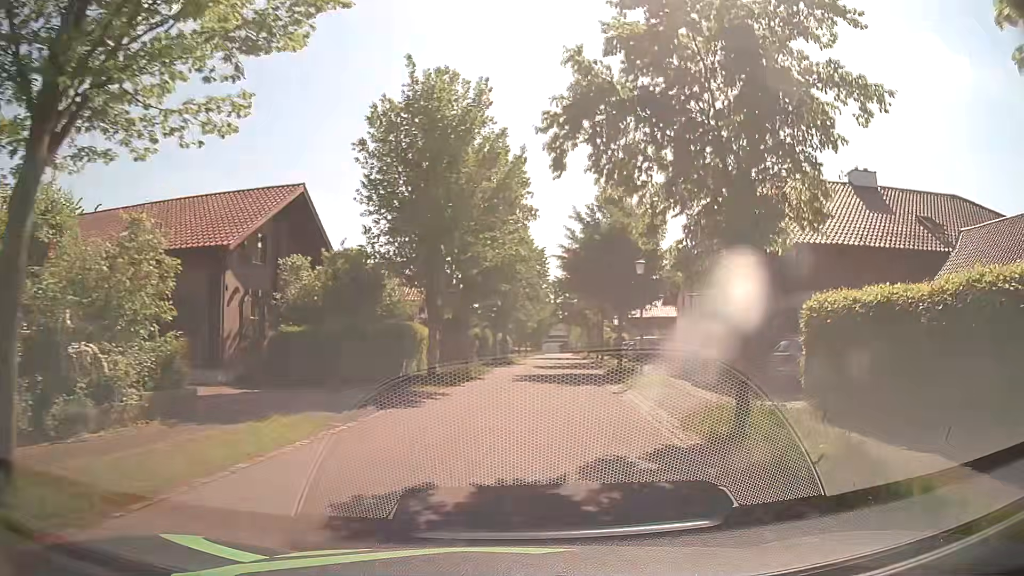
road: residential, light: Day
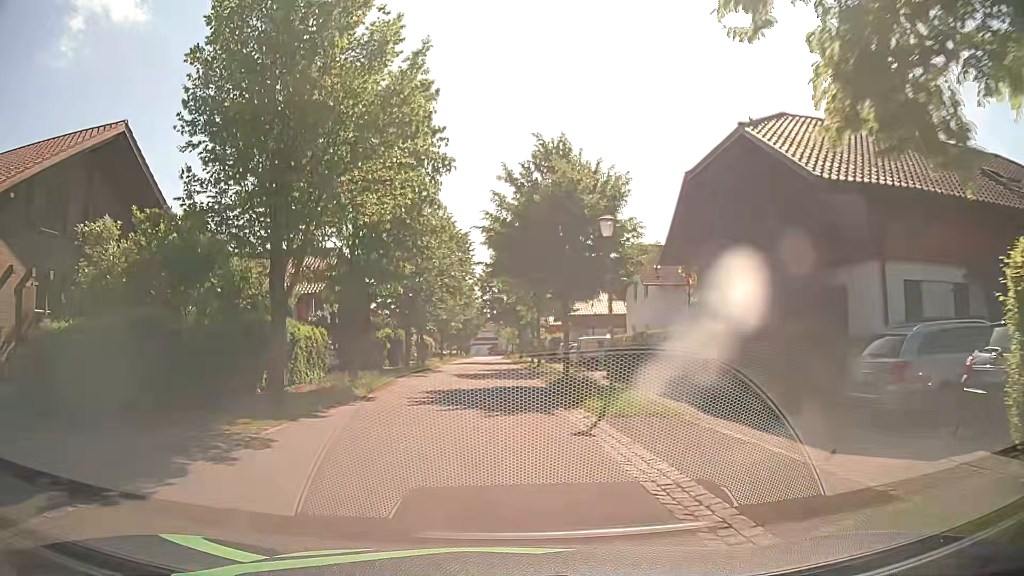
(+0.7, +8.5) m; +6°
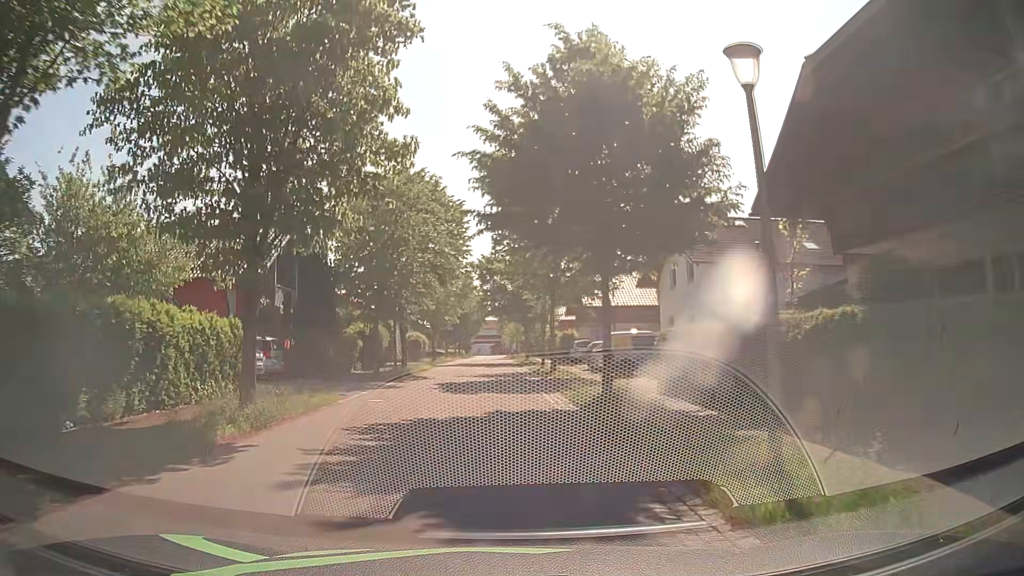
(0.0, +9.3) m; 0°
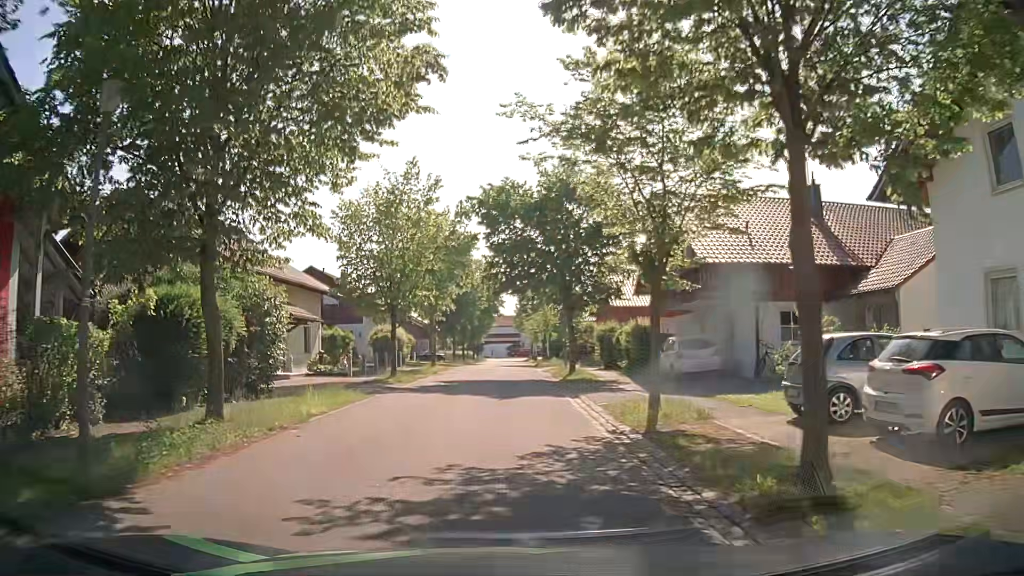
(-0.5, +24.2) m; -2°
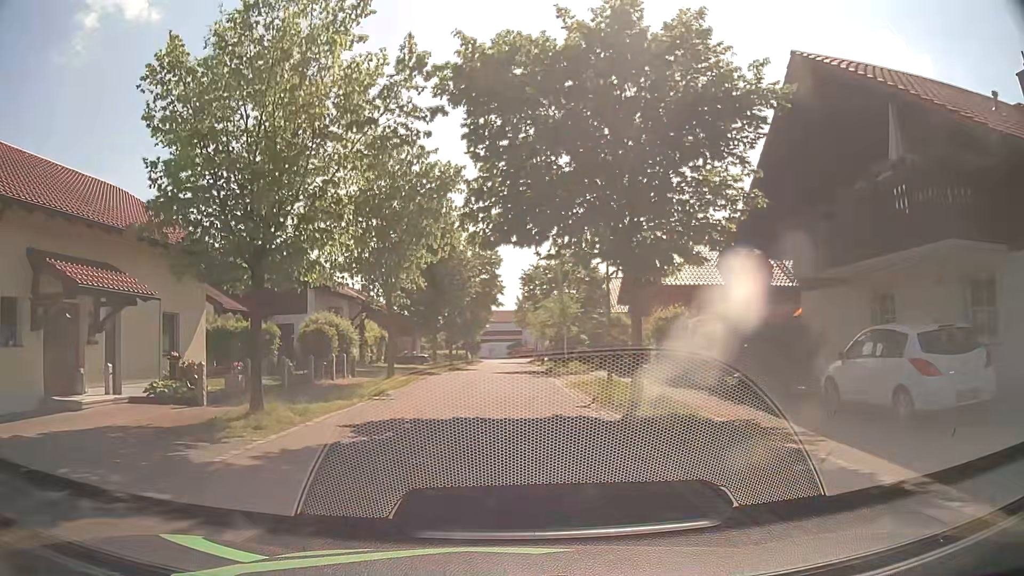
(-0.1, +14.4) m; +1°
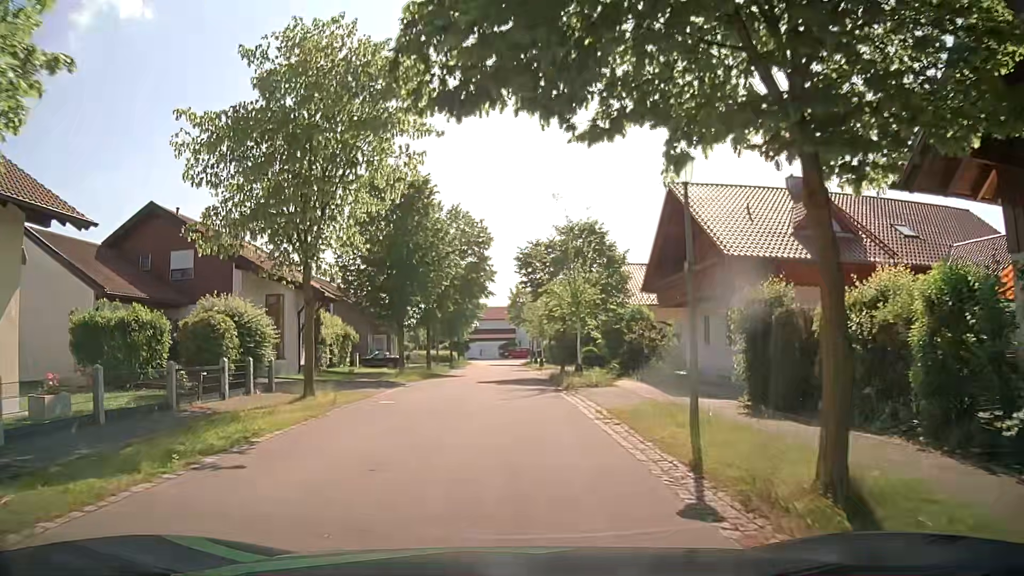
(-0.1, +9.5) m; -1°
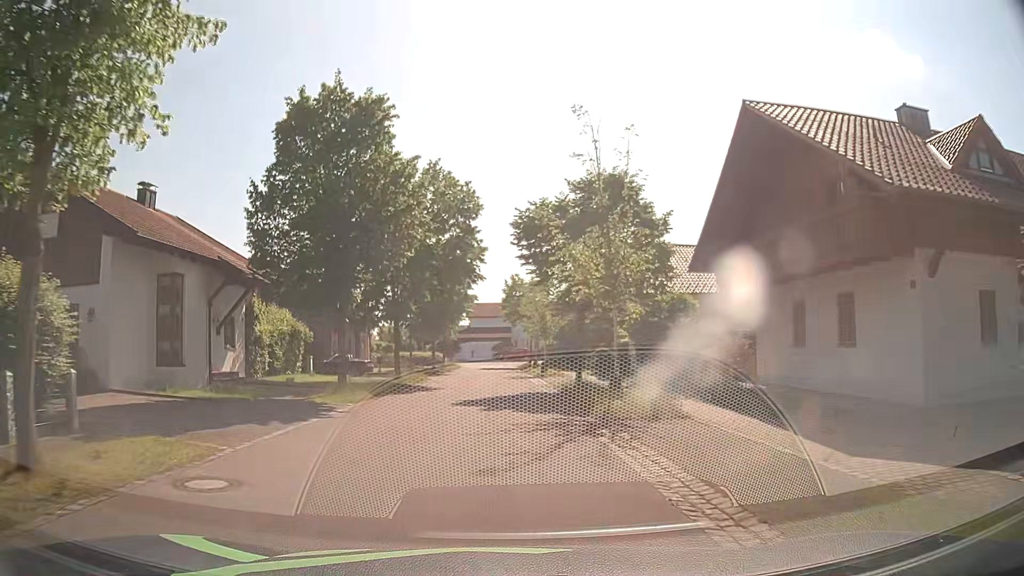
(+0.1, +9.5) m; +1°
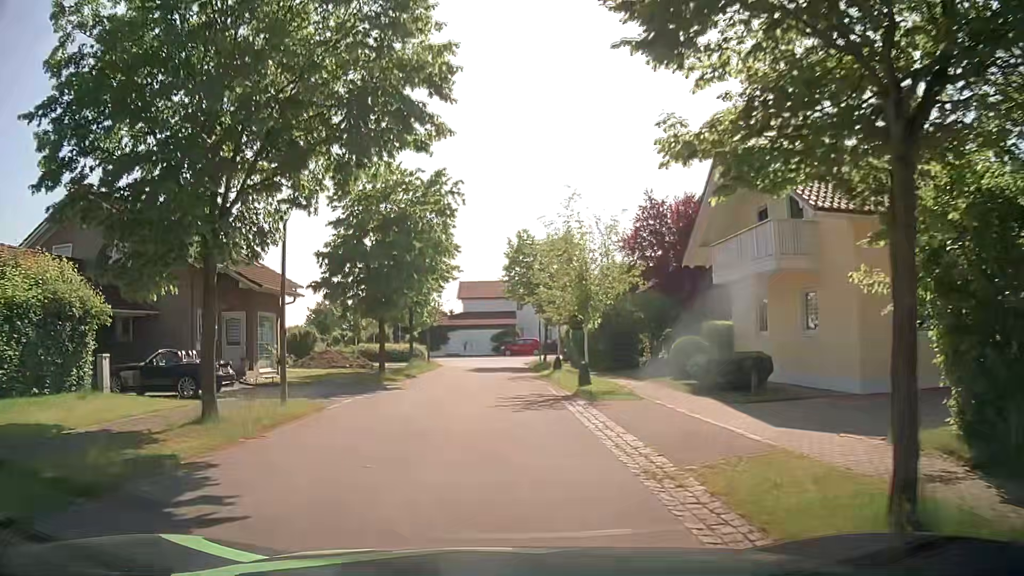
(0.0, +19.4) m; -1°
